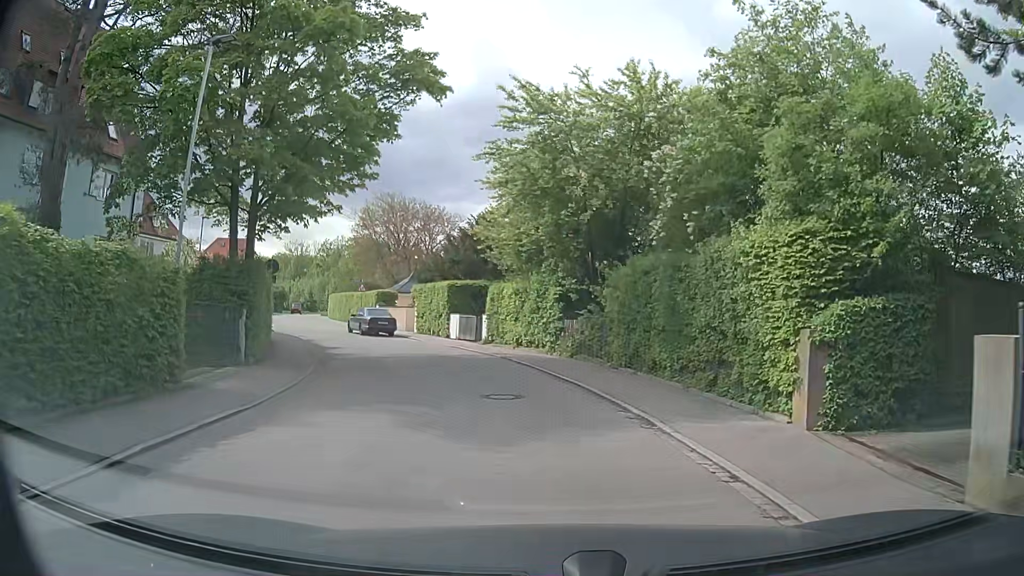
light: Day
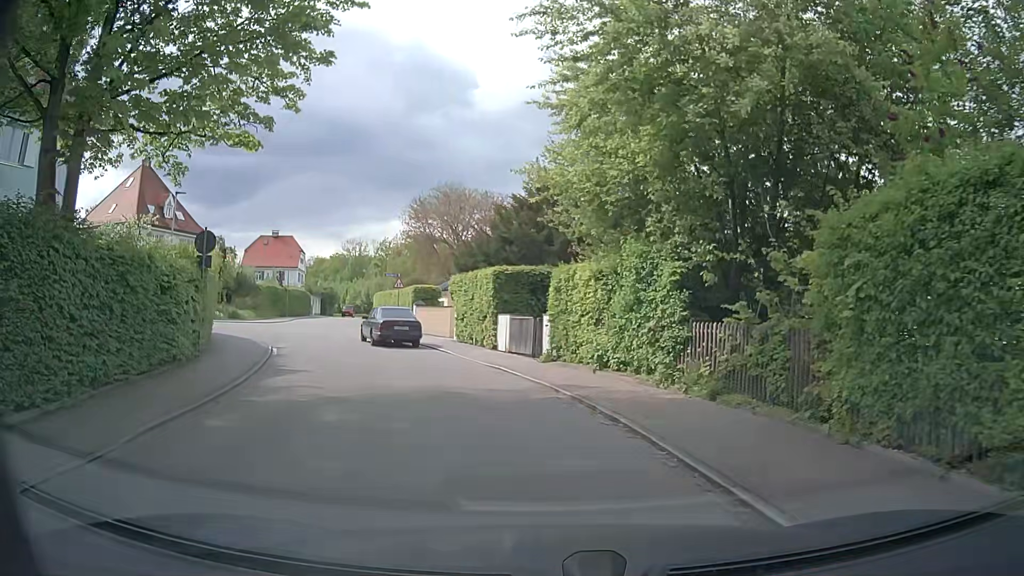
(-0.7, +10.2) m; -8°
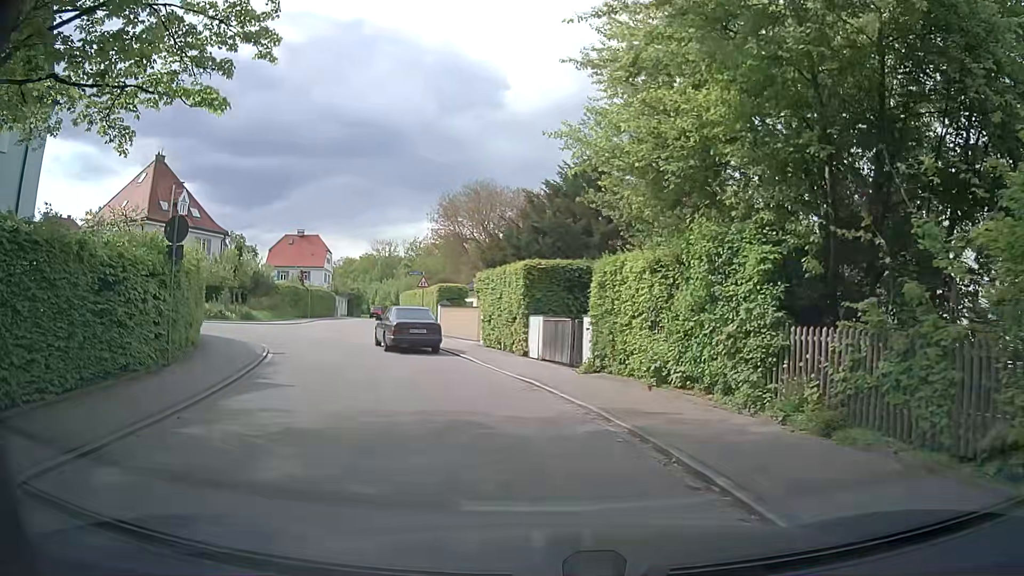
(-0.1, +3.0) m; -2°
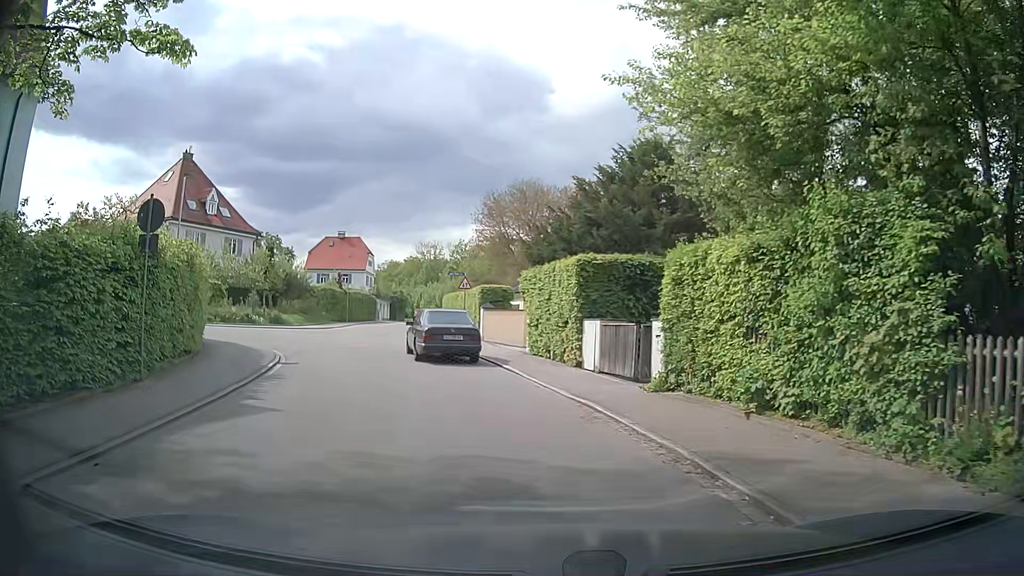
(-0.1, +2.8) m; -4°
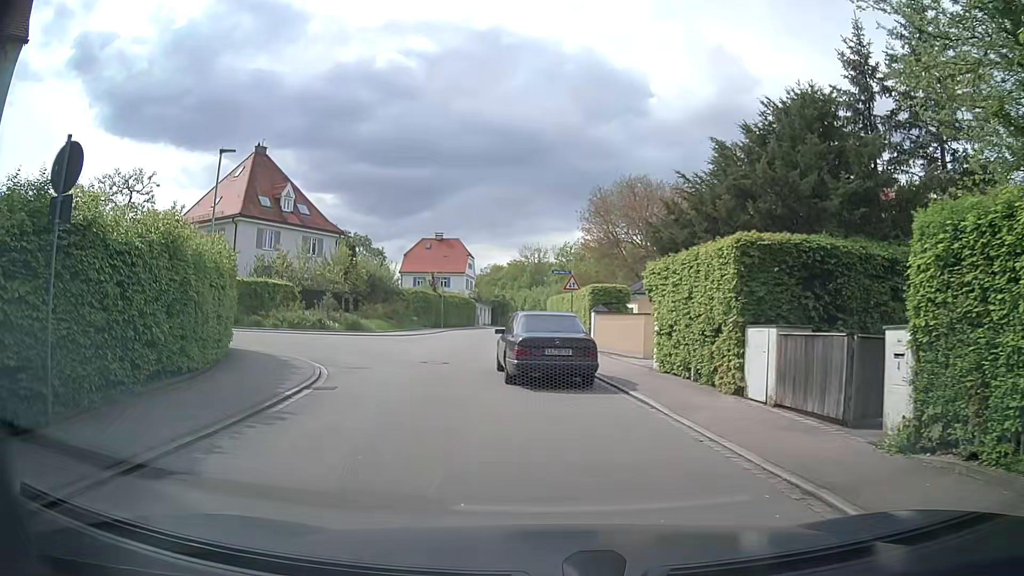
(-0.4, +4.9) m; -10°
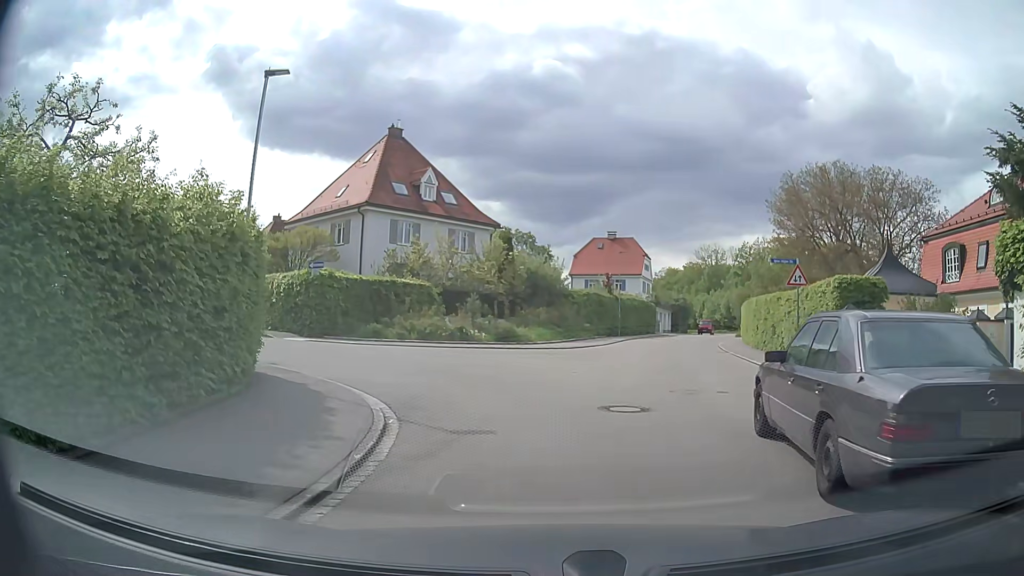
(-0.9, +8.1) m; -13°
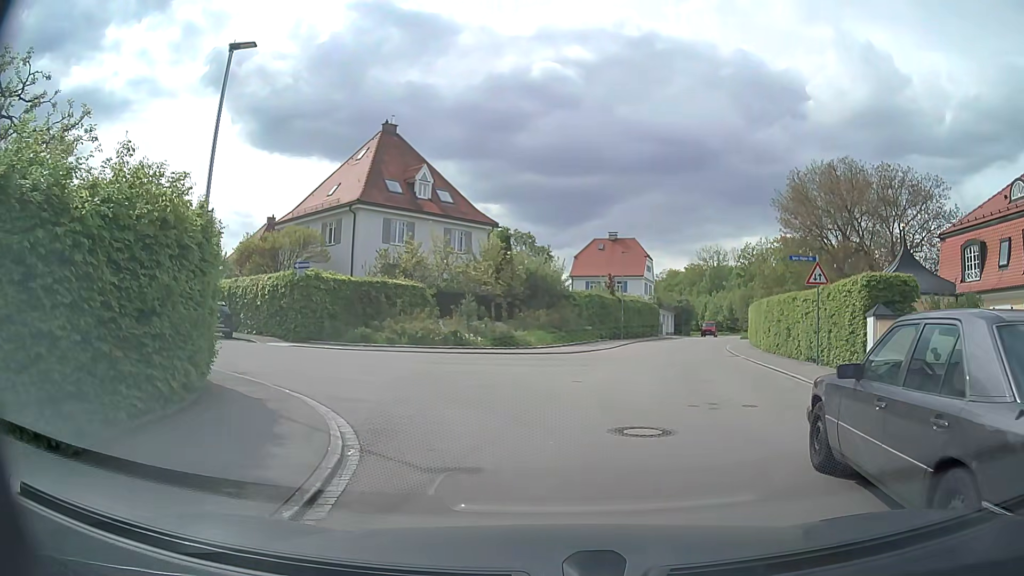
(0.0, +1.7) m; +2°
